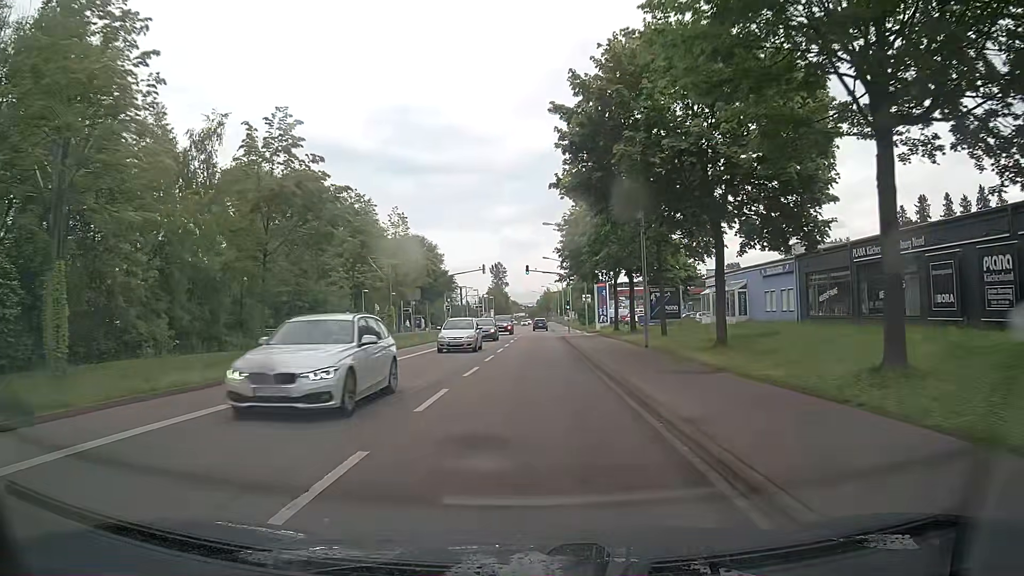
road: tertiary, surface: asphalt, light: Day
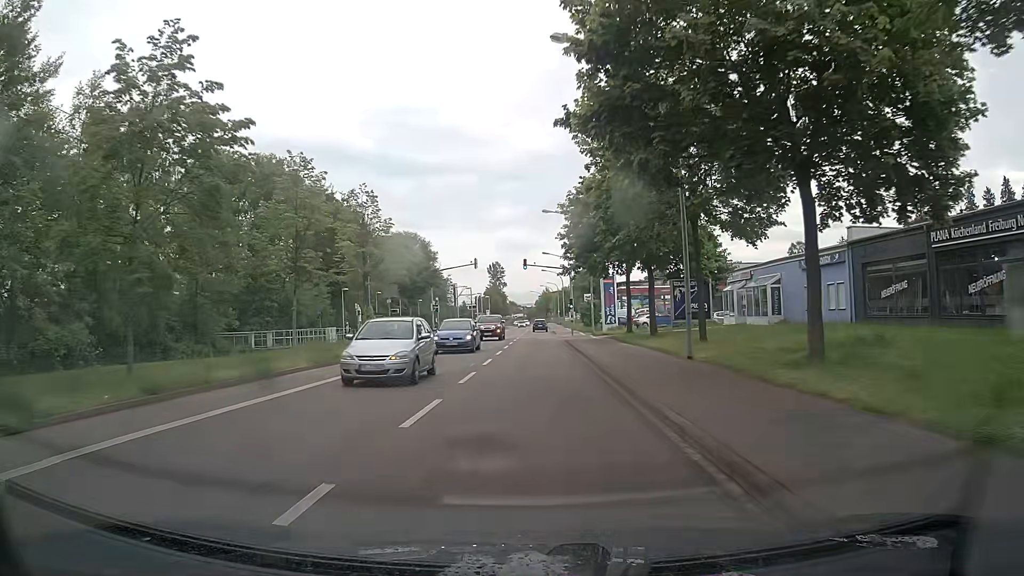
(0.0, +7.4) m; 0°
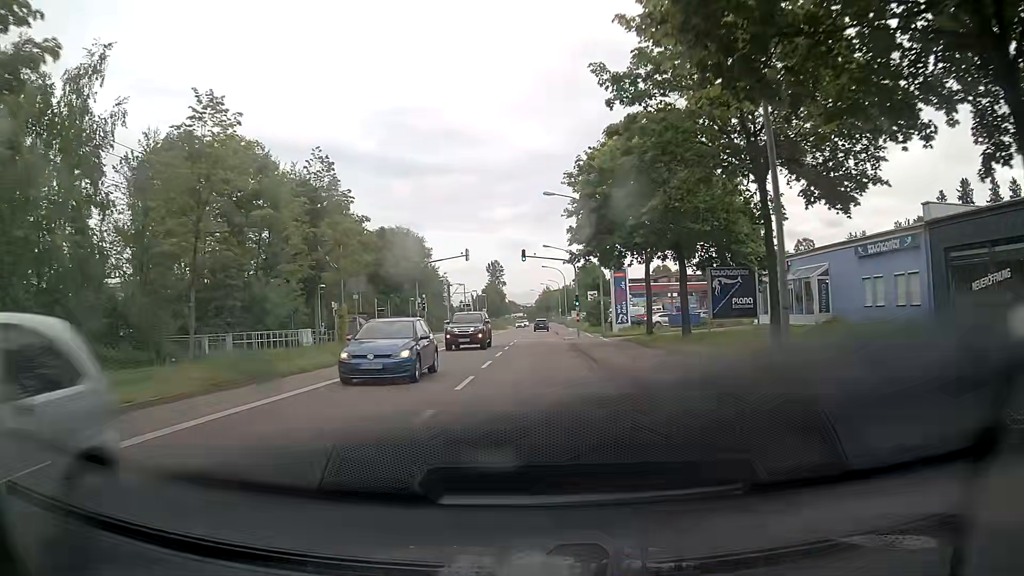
(0.0, +7.4) m; 0°
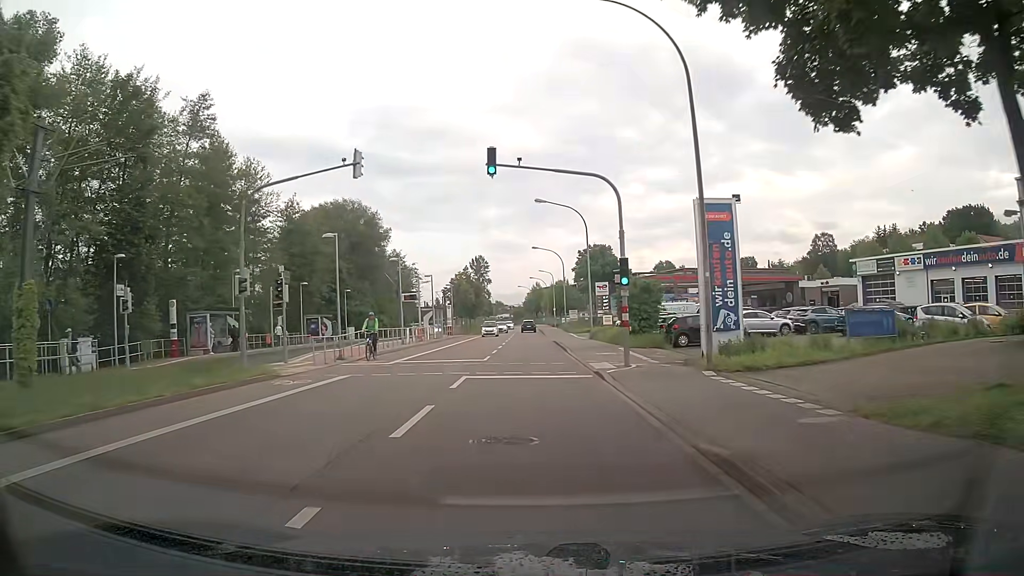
(+0.2, +29.4) m; 0°
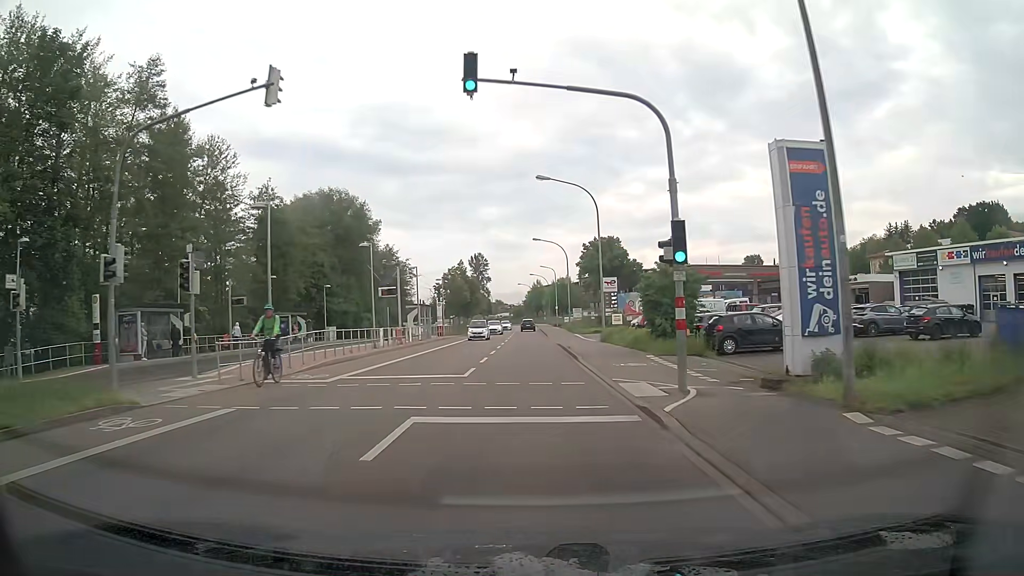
(+0.1, +7.3) m; 0°
(0, +10) (0, +20) (0, +30) (0, +40) (0, +50) (0, +60) (0, +70) (0, +80) (0, +90) (0, +100) m
